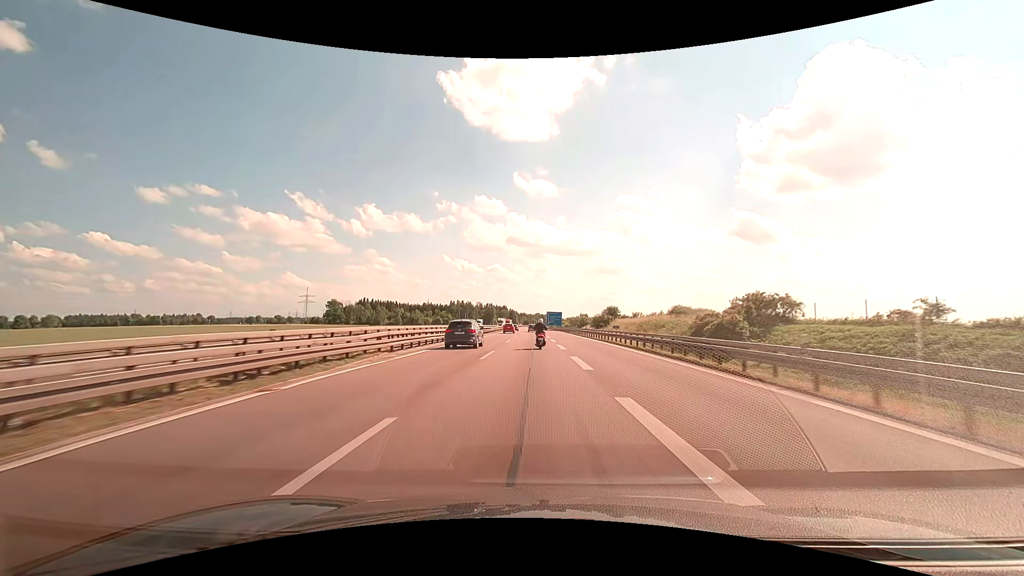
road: motorway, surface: asphalt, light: Day
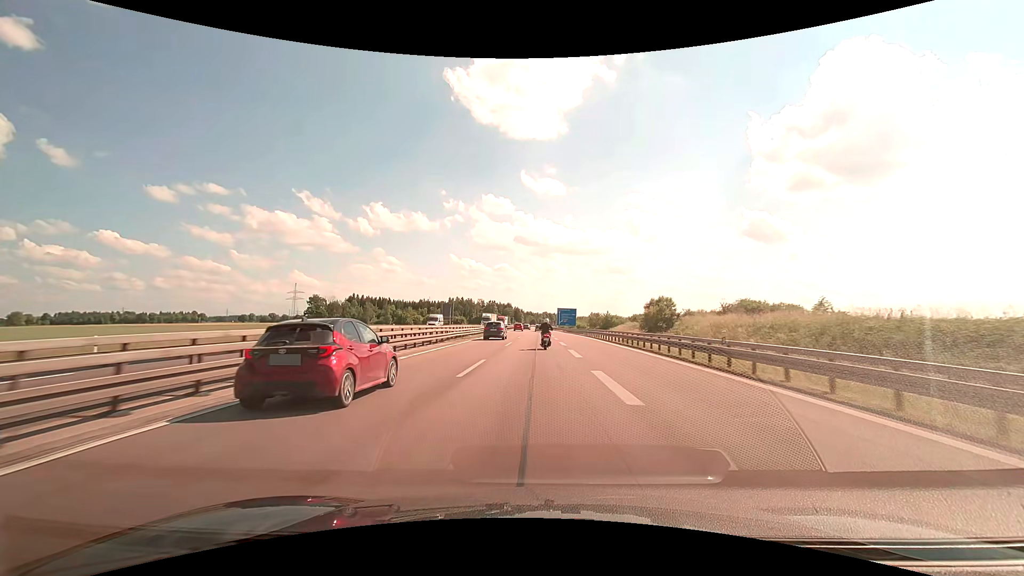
(-0.2, +42.4) m; -1°
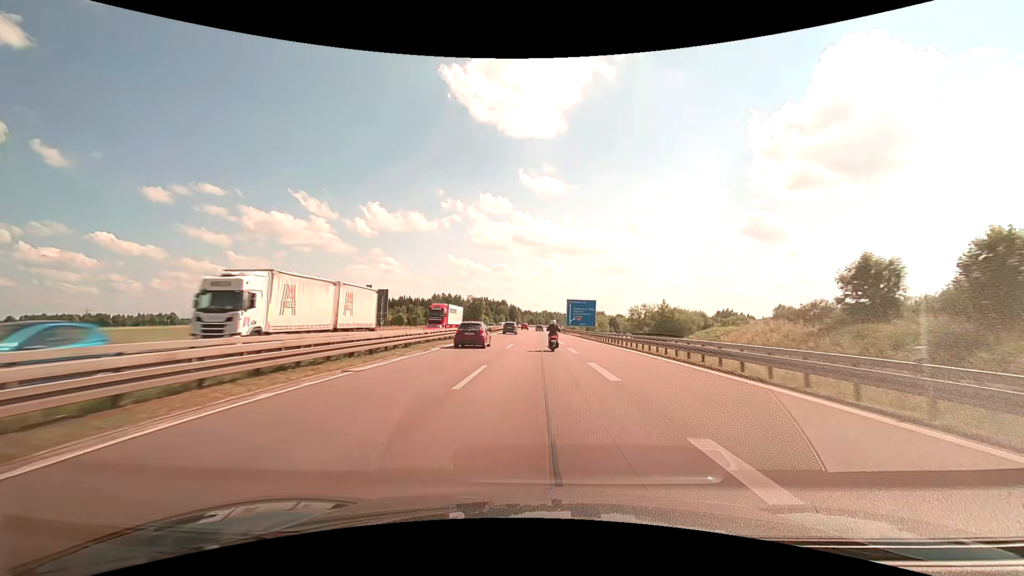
(0.0, +56.3) m; 0°
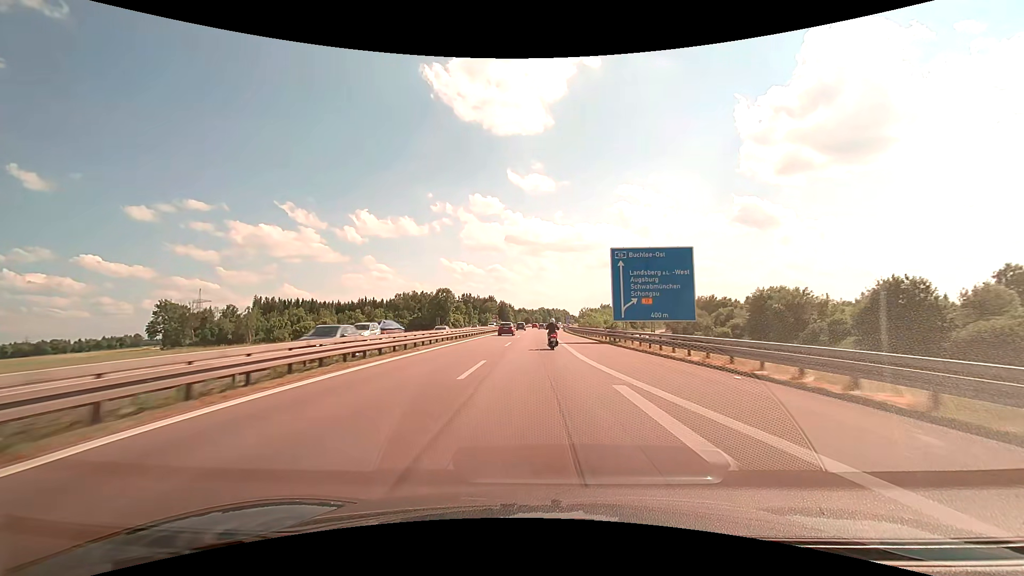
(+0.2, +70.3) m; 0°
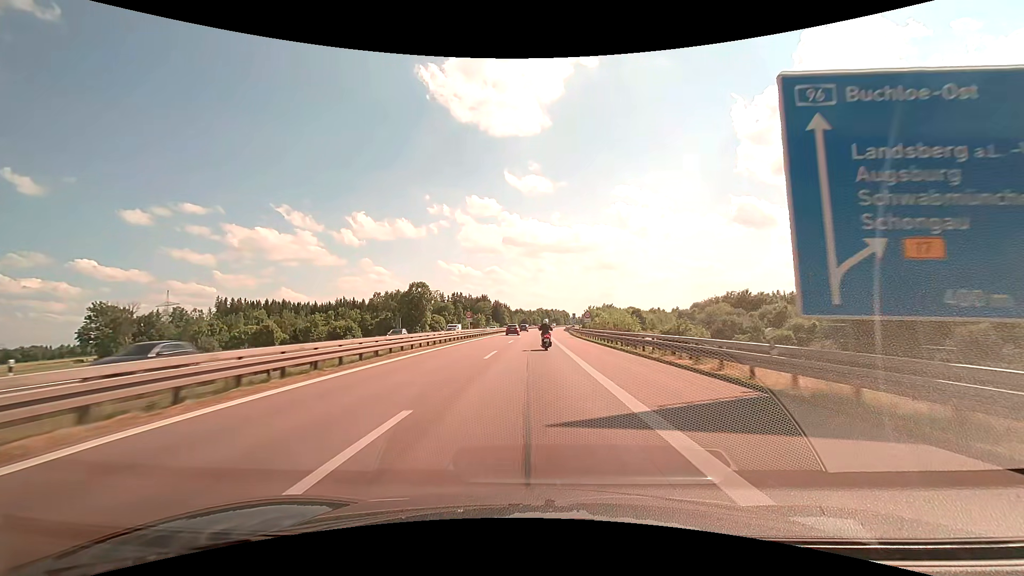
(+0.1, +28.1) m; 0°
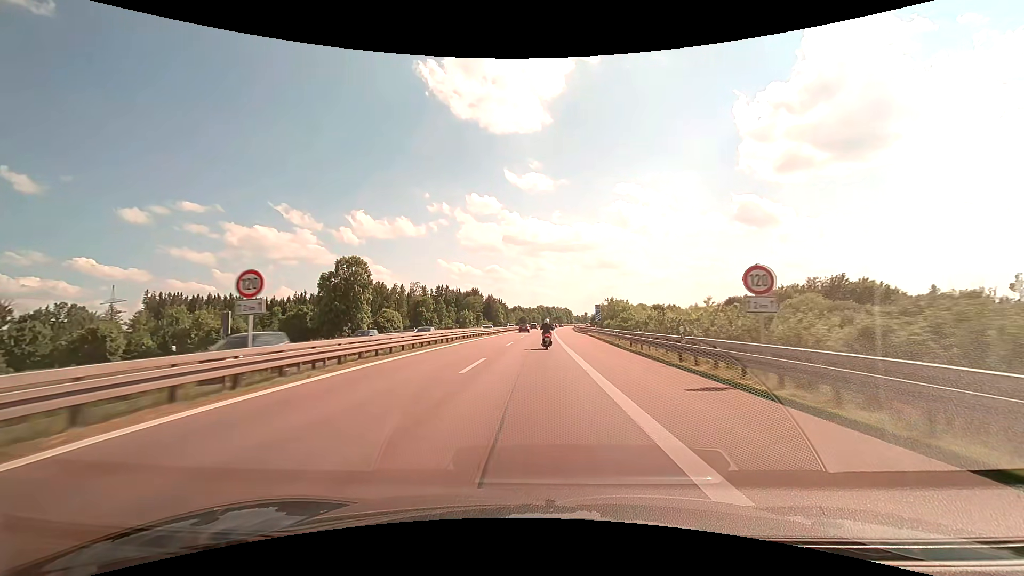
(0.0, +42.0) m; 0°
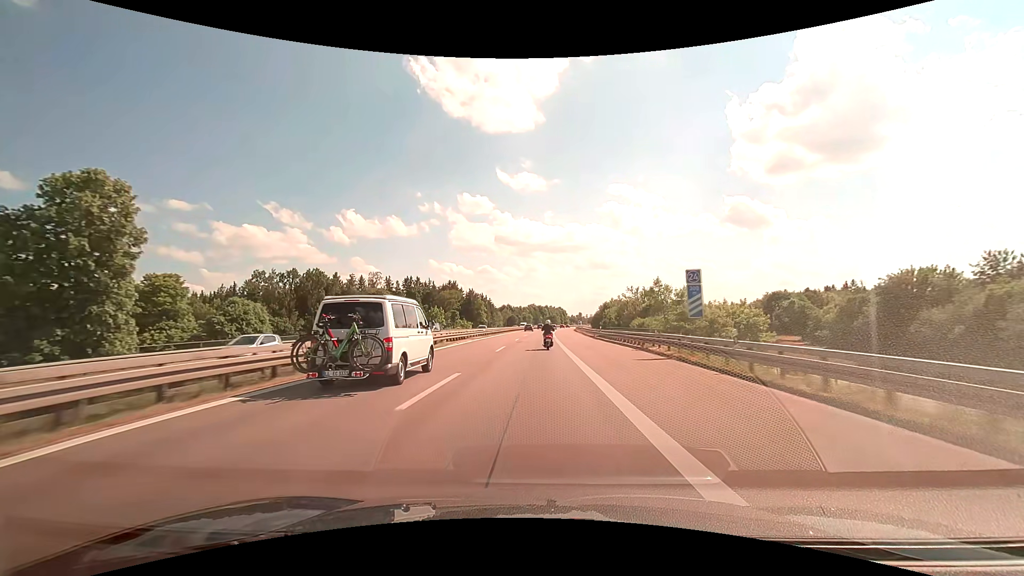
(+0.4, +42.0) m; +1°
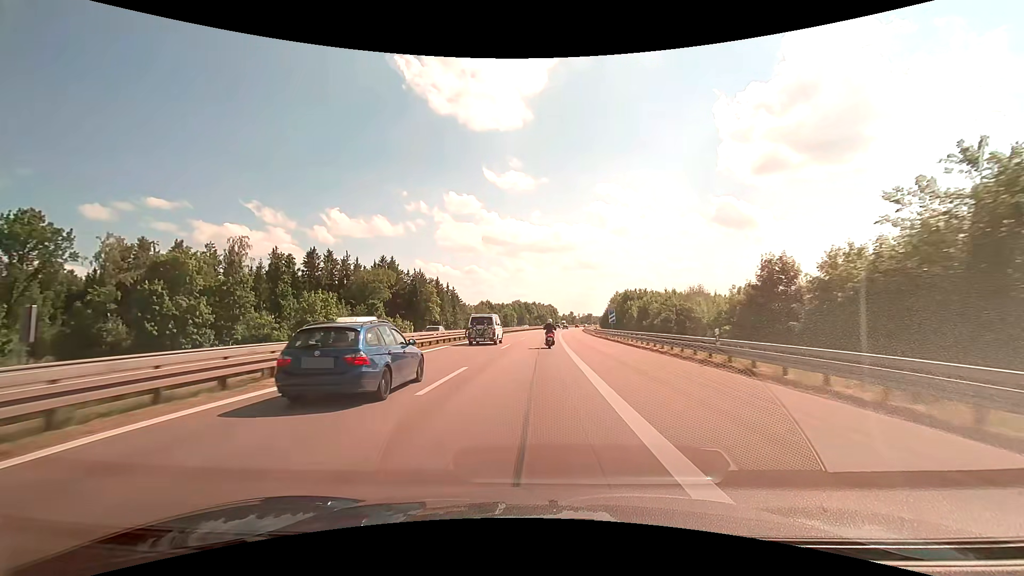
(+0.8, +70.1) m; +1°
(0, +10) (0, +20) (0, +30) (+1, +40) (+1, +50) (+1, +60) (+2, +70) (+2, +80) (+3, +90) (+3, +100) m
